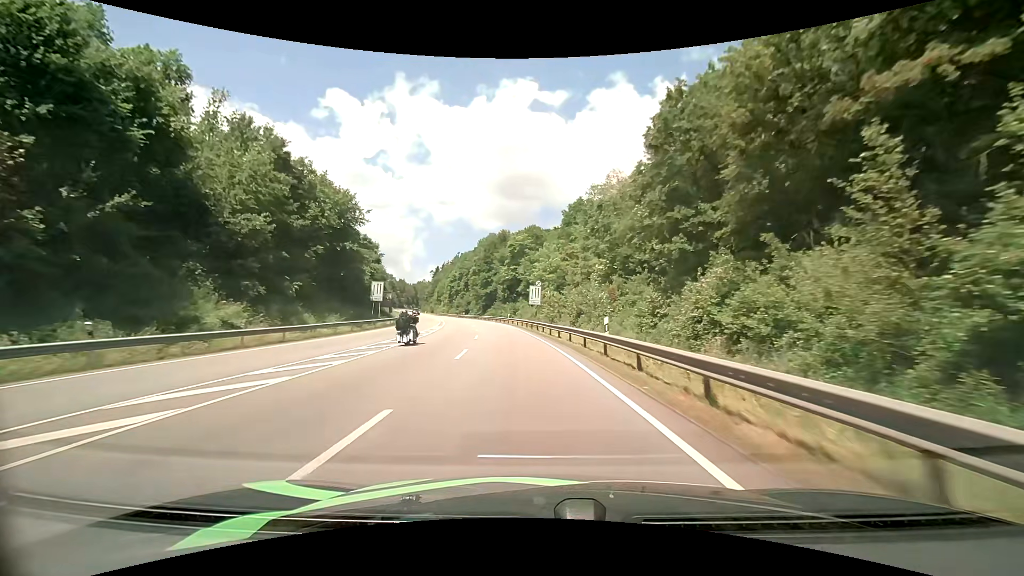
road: primary_link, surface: asphalt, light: Day
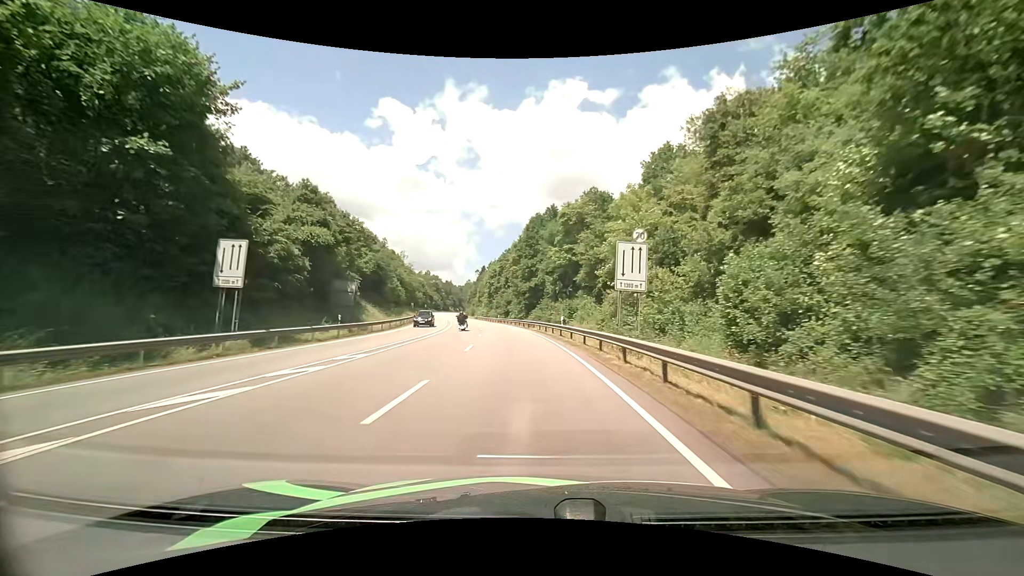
(-1.8, +33.3) m; -6°
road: primary
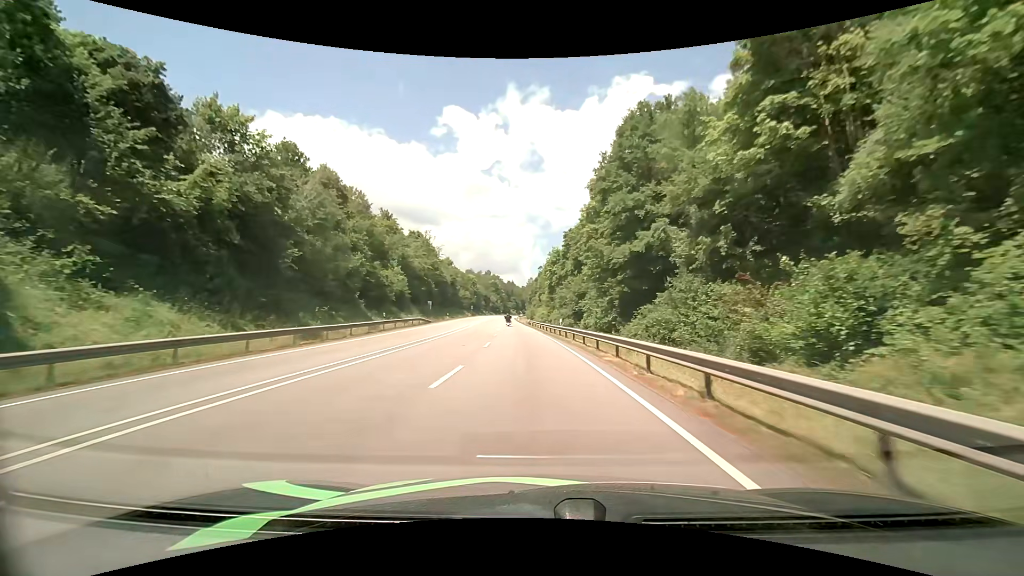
(-3.1, +45.7) m; -8°
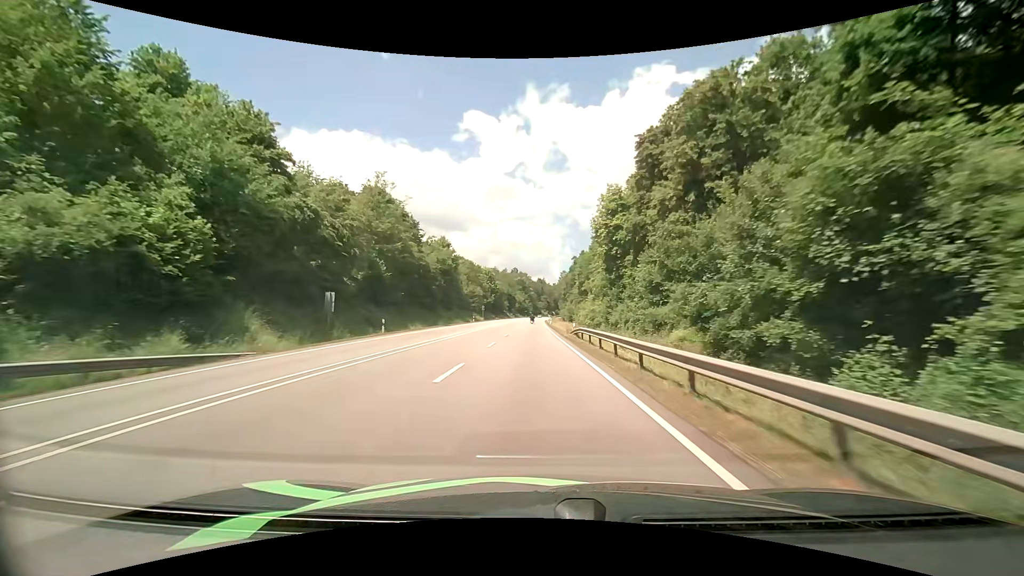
(-1.7, +47.9) m; -4°
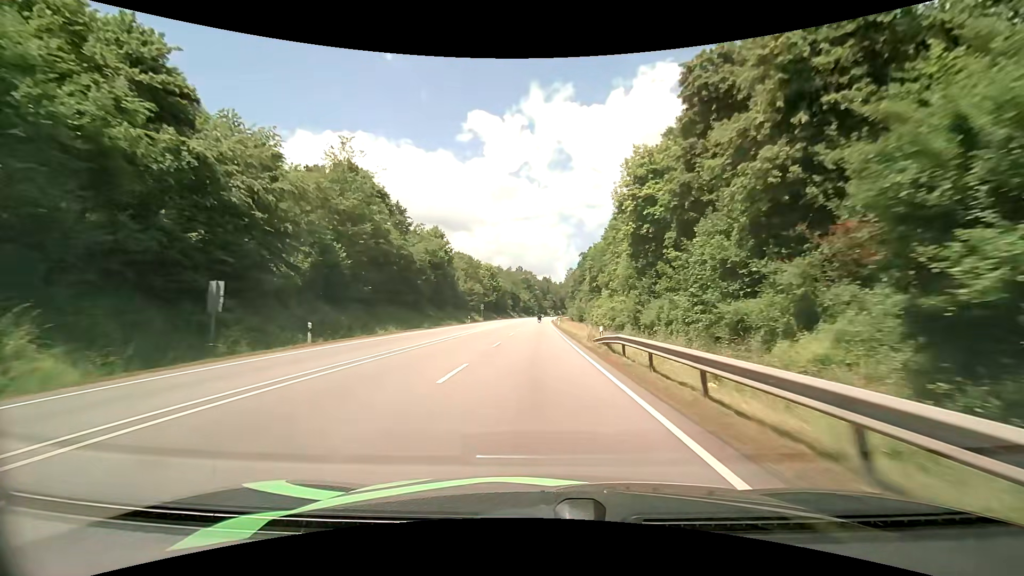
(0.0, +12.3) m; 0°
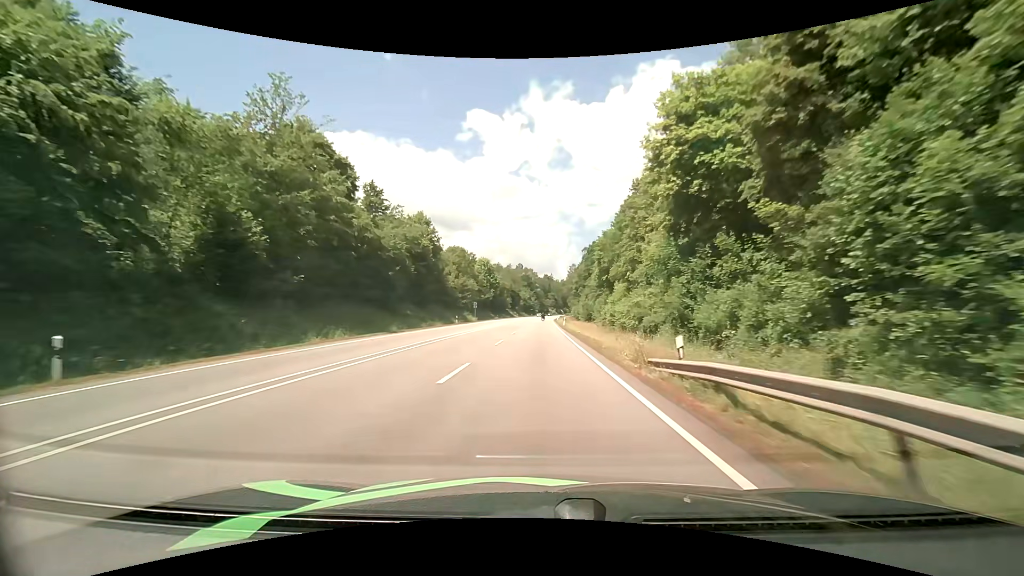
(-0.1, +12.4) m; 0°
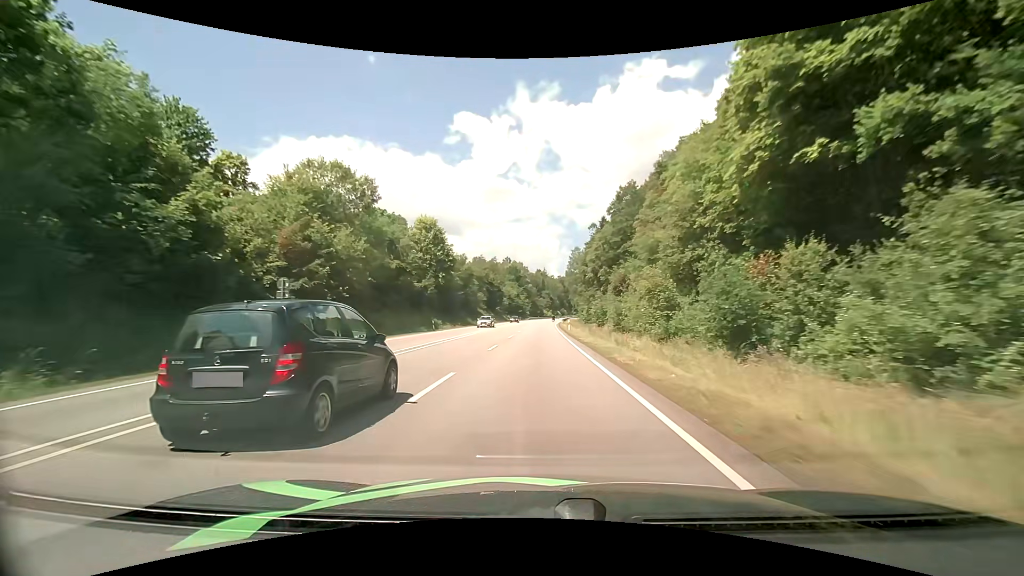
(+0.3, +63.0) m; +1°
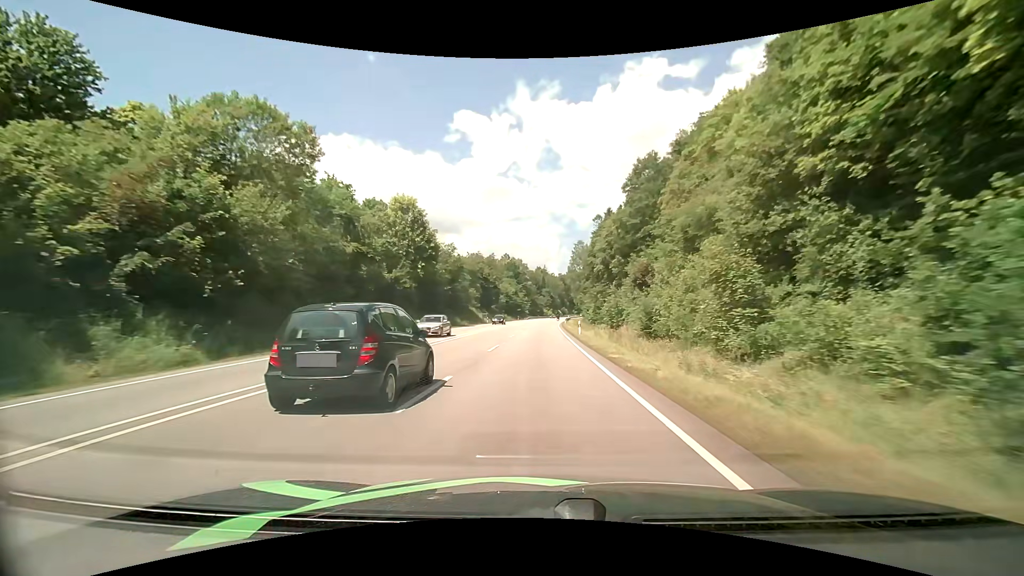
(0.0, +12.8) m; 0°
(0, +10) (0, +20) (0, +30) (0, +40) (0, +50) (+1, +60) (+1, +70) (+1, +80) (+2, +90) (+2, +100) m
